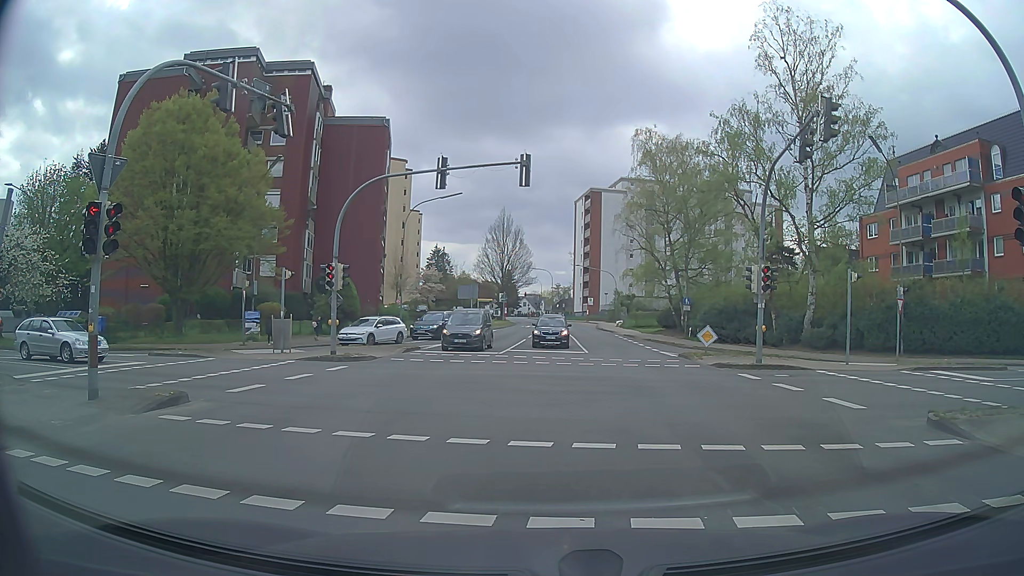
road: tertiary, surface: asphalt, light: Day
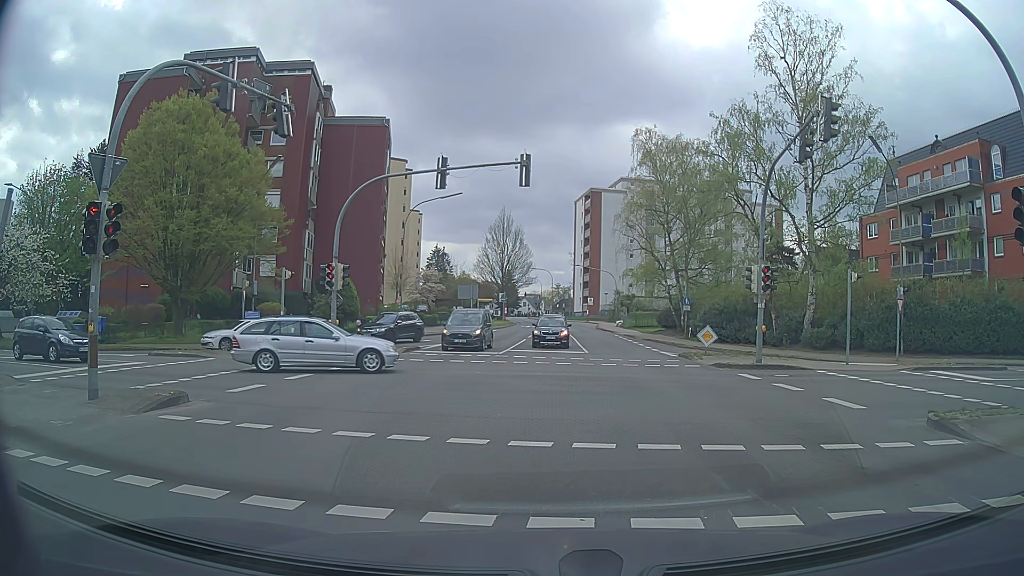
(0.0, 0.0) m; 0°
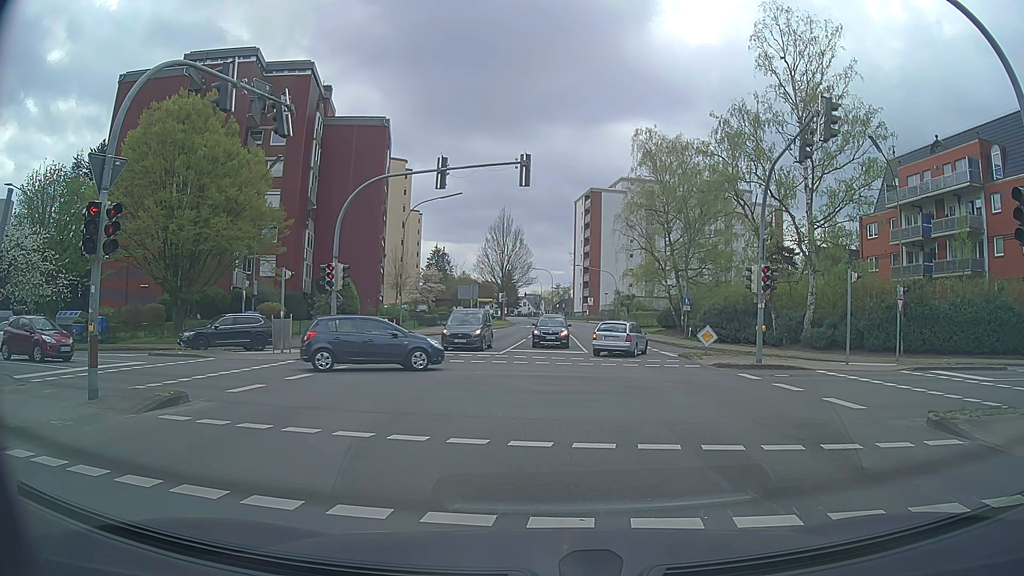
(0.0, 0.0) m; 0°
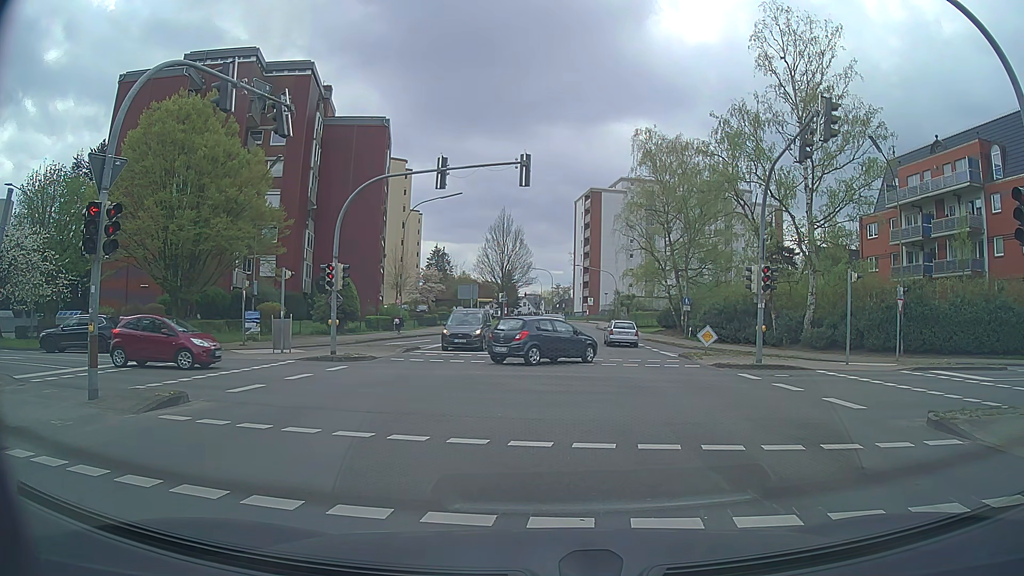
(0.0, 0.0) m; 0°
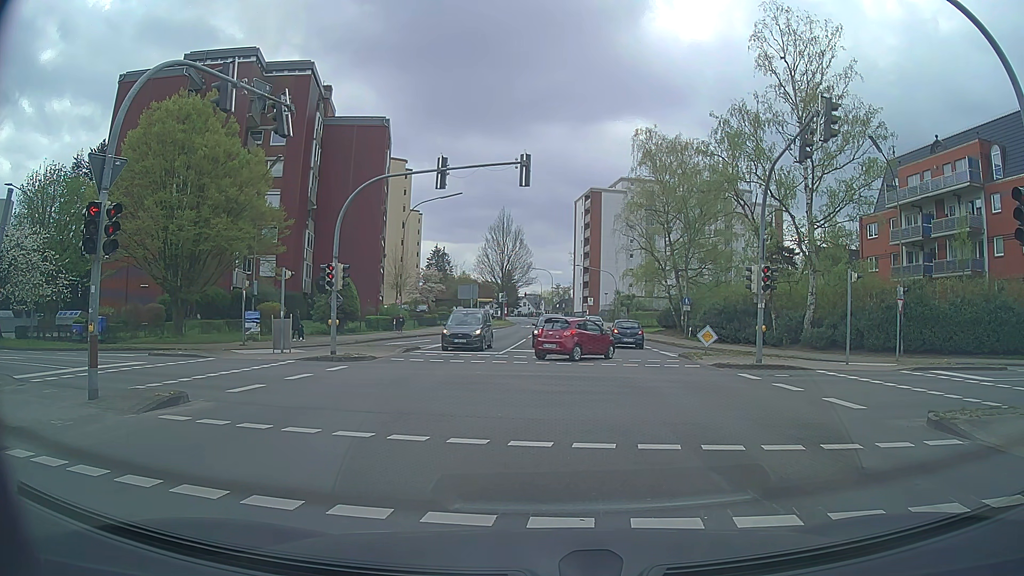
(0.0, 0.0) m; 0°
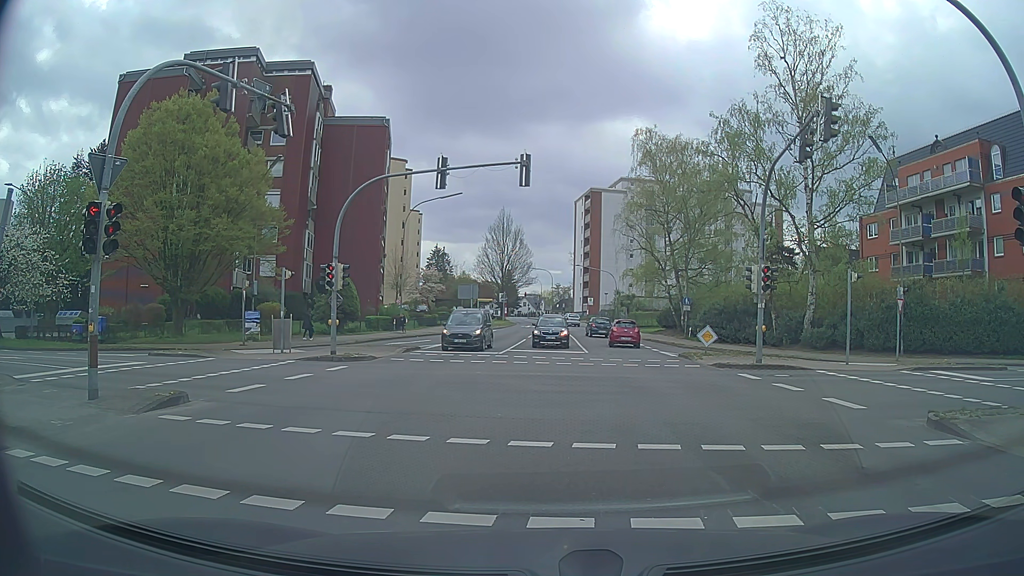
(0.0, 0.0) m; 0°
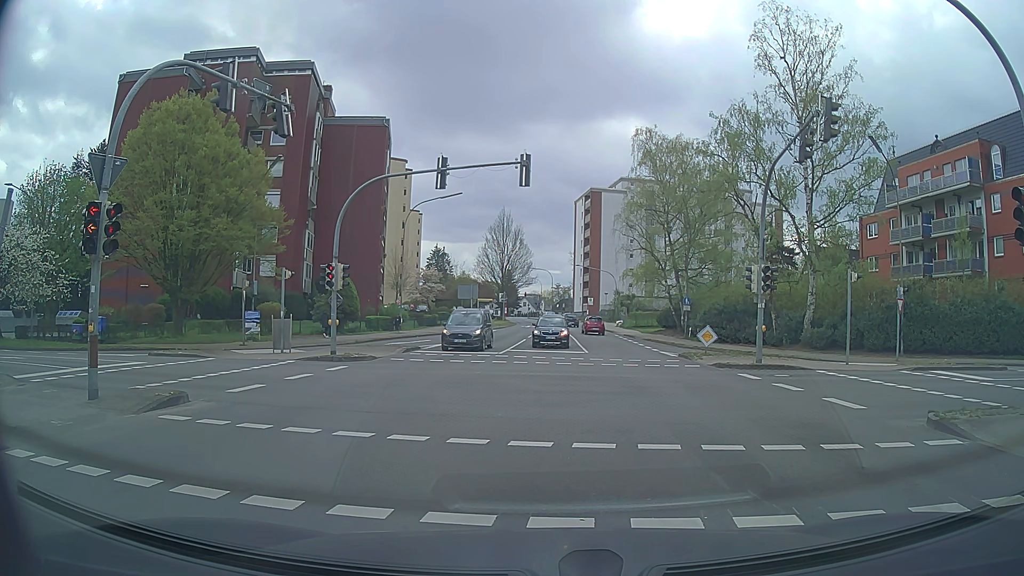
(0.0, 0.0) m; 0°
